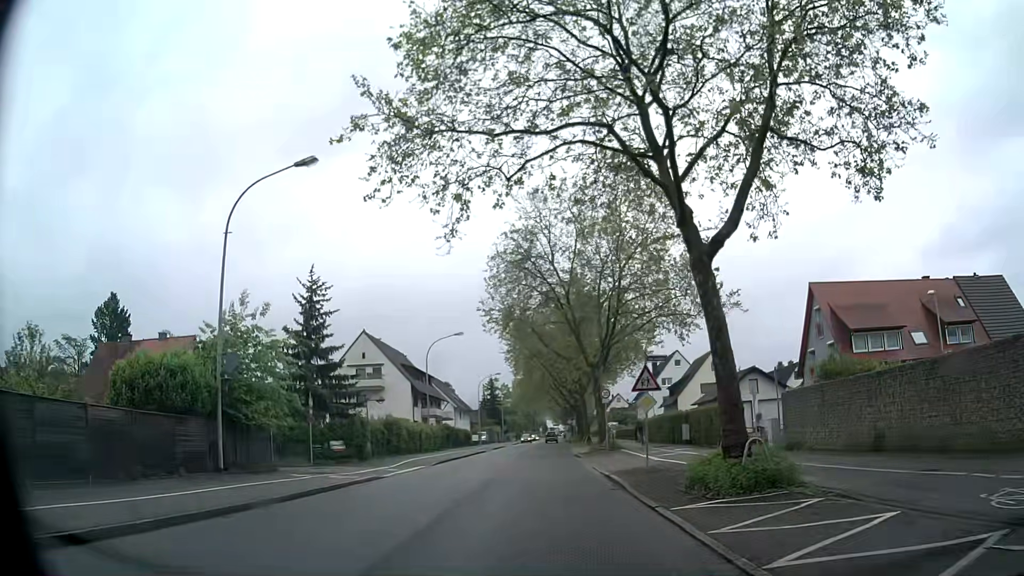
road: secondary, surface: asphalt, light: Day
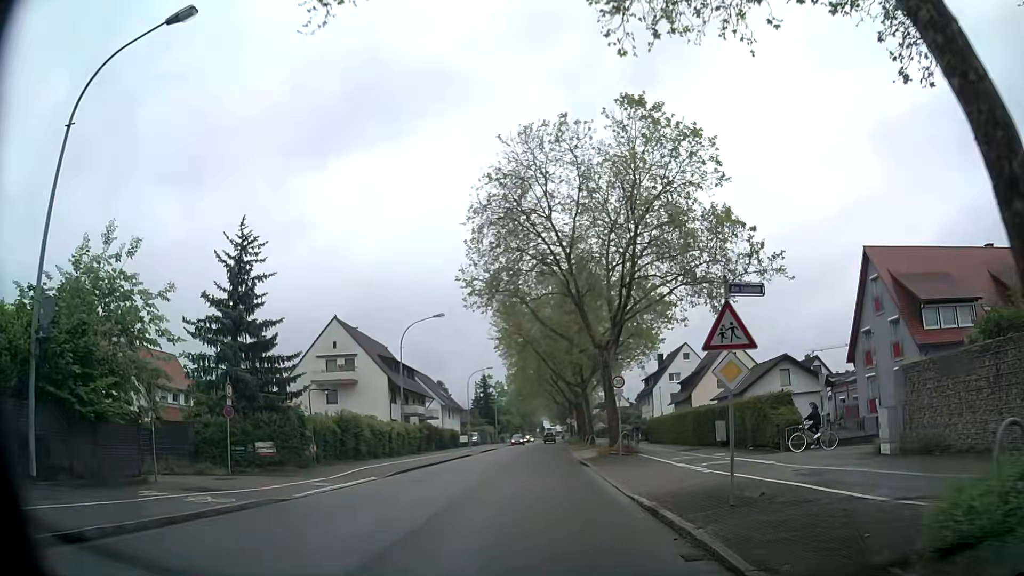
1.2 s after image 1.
(-0.1, +9.0) m; 0°
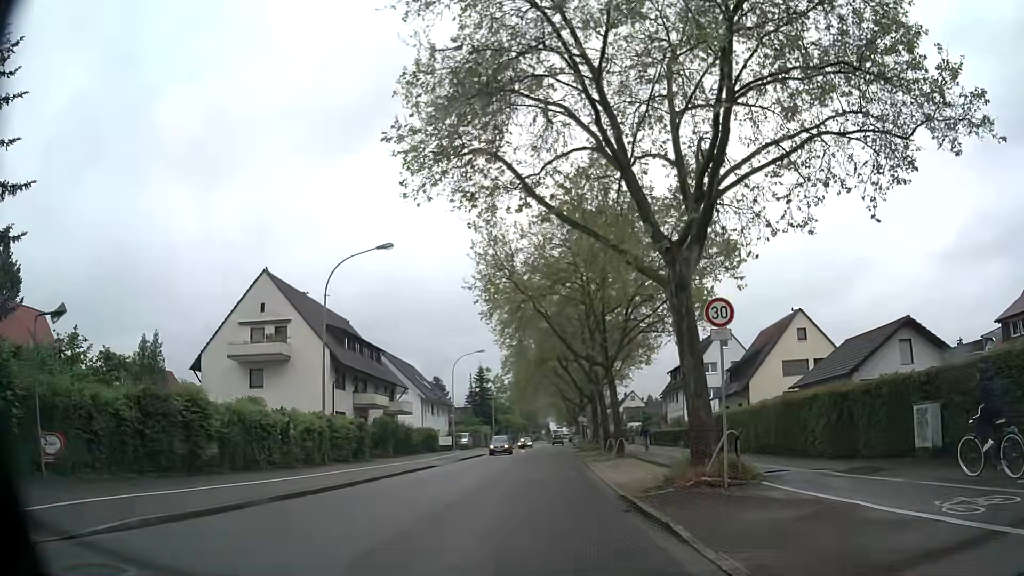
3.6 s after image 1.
(-0.2, +17.9) m; -1°
(0, +10) (0, +20) (0, +30) (0, +40) (+1, +50) (+1, +60) (+1, +70) (+1, +80) (+2, +90) (+2, +100) m
